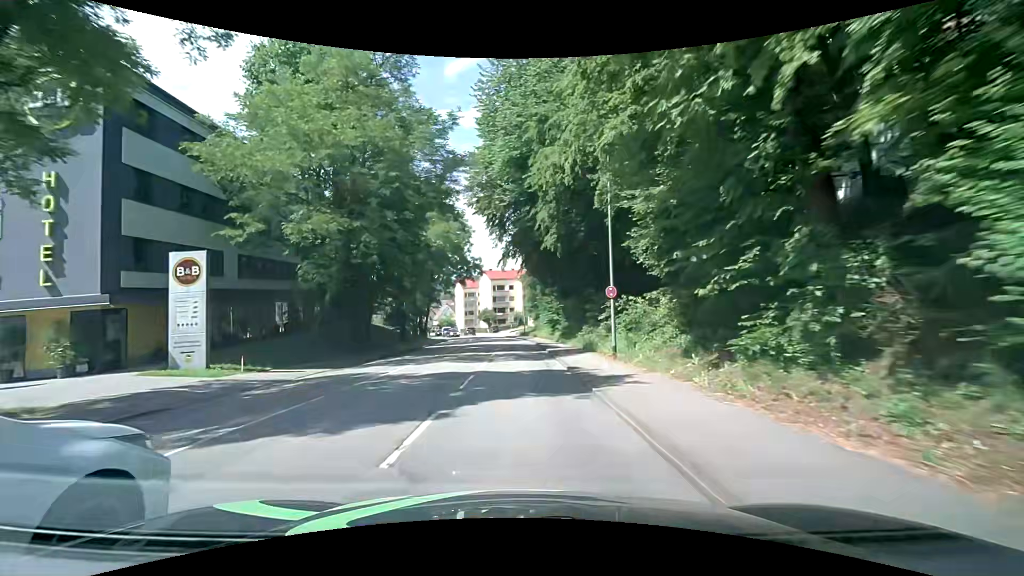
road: tertiary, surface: asphalt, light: Day
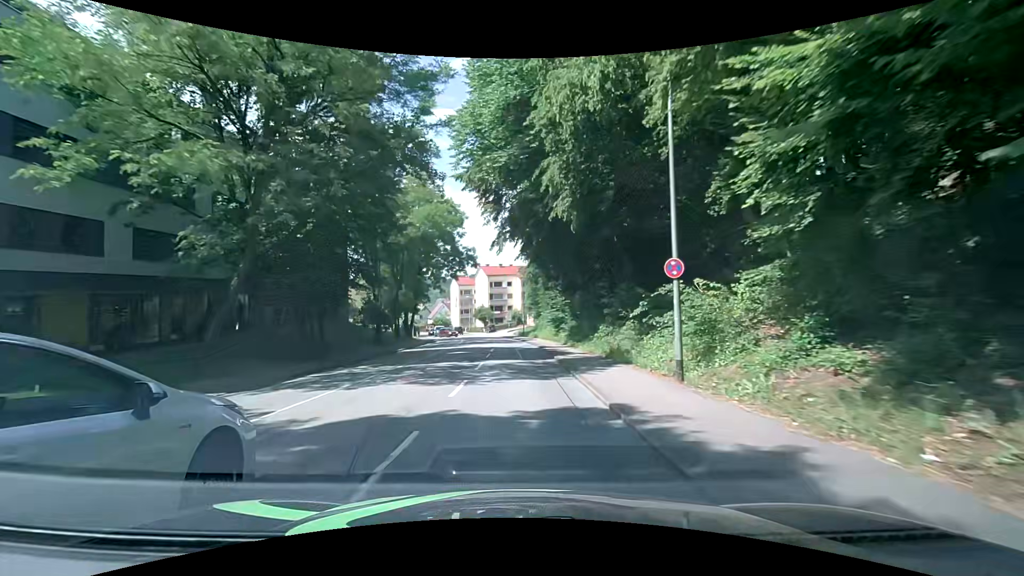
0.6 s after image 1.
(0.0, +7.5) m; 0°
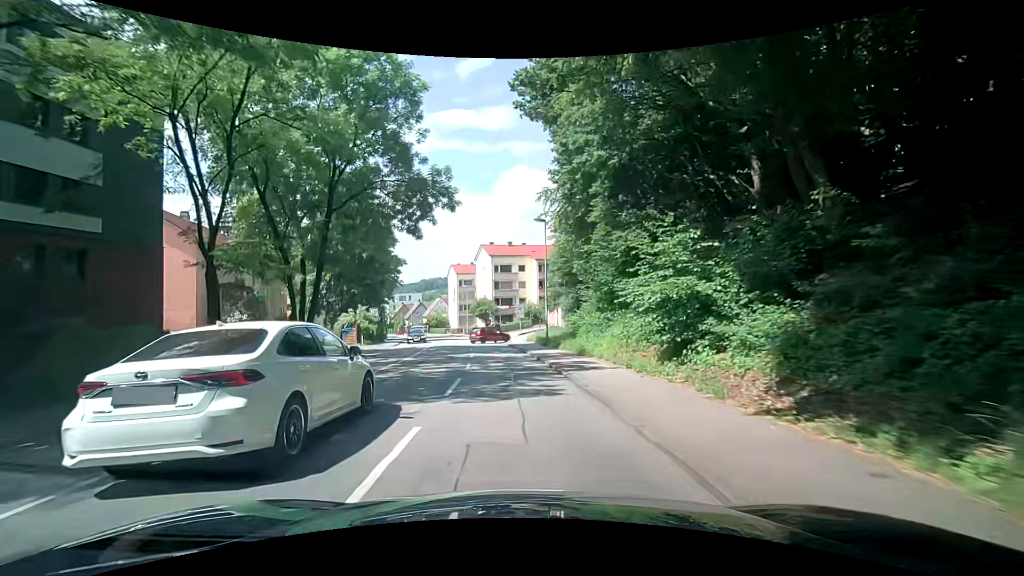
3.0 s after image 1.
(-0.1, +30.4) m; -1°
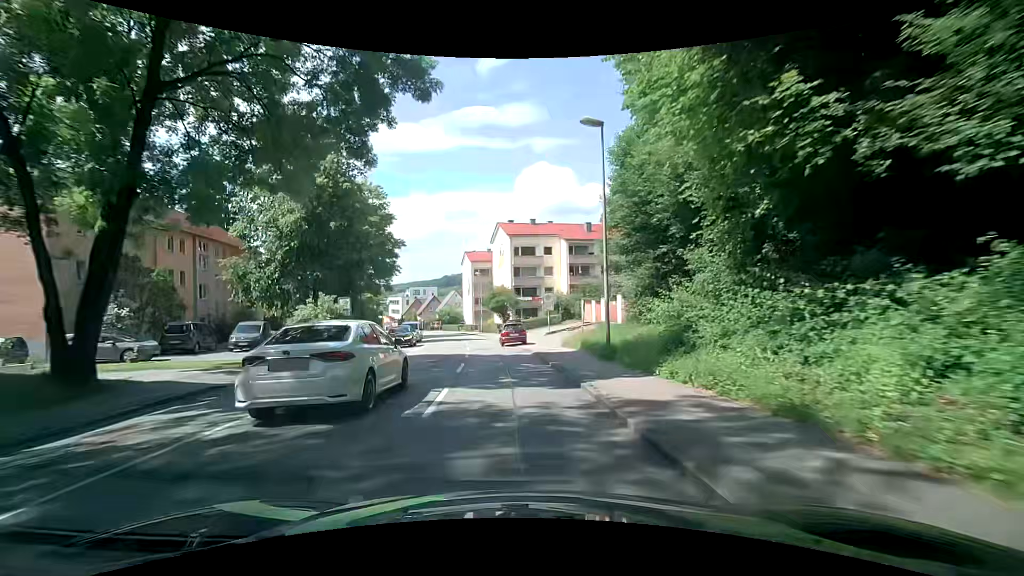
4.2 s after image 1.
(-0.4, +14.9) m; -3°
